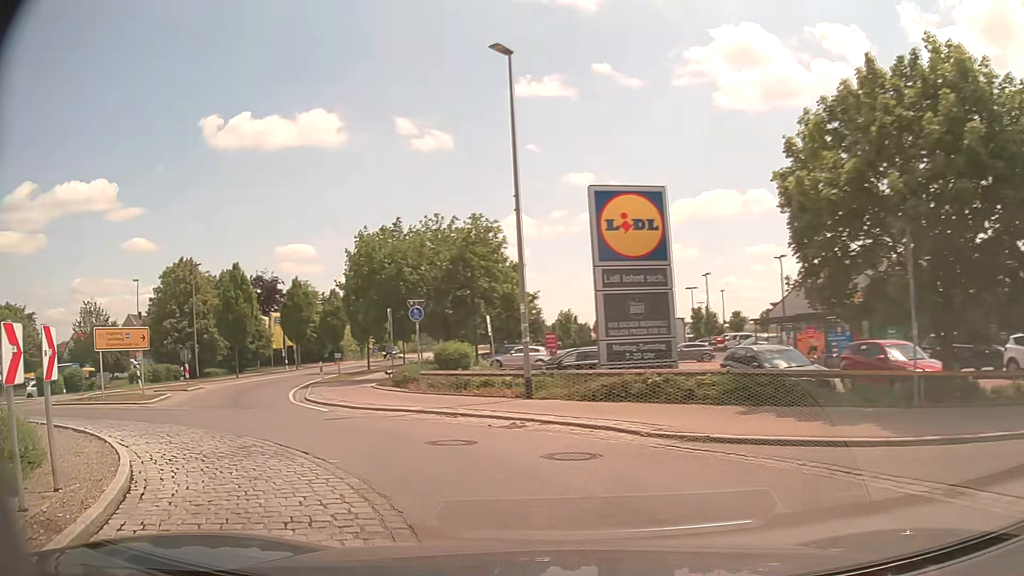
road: tertiary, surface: asphalt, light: Day
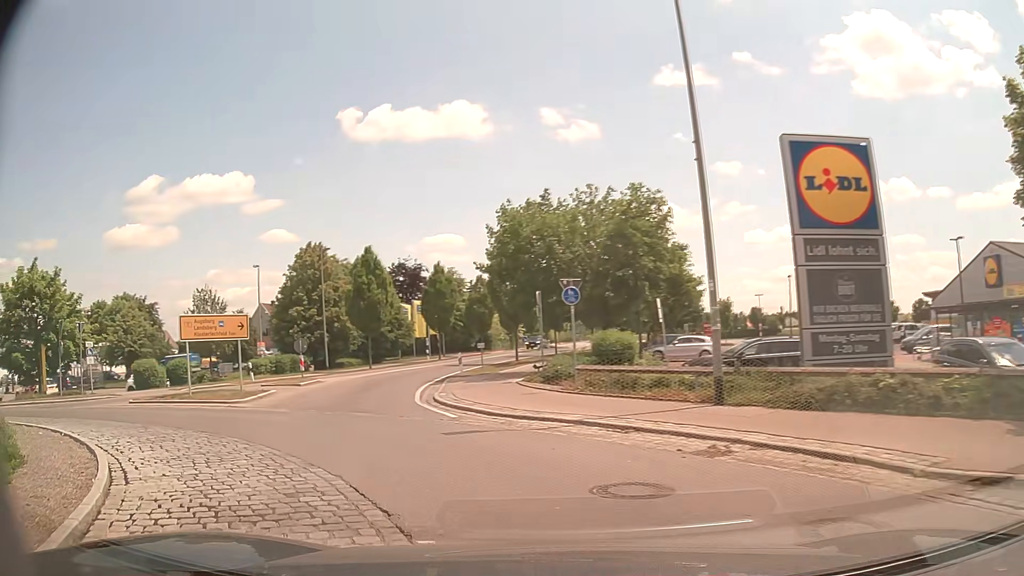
(-0.4, +3.8) m; -14°
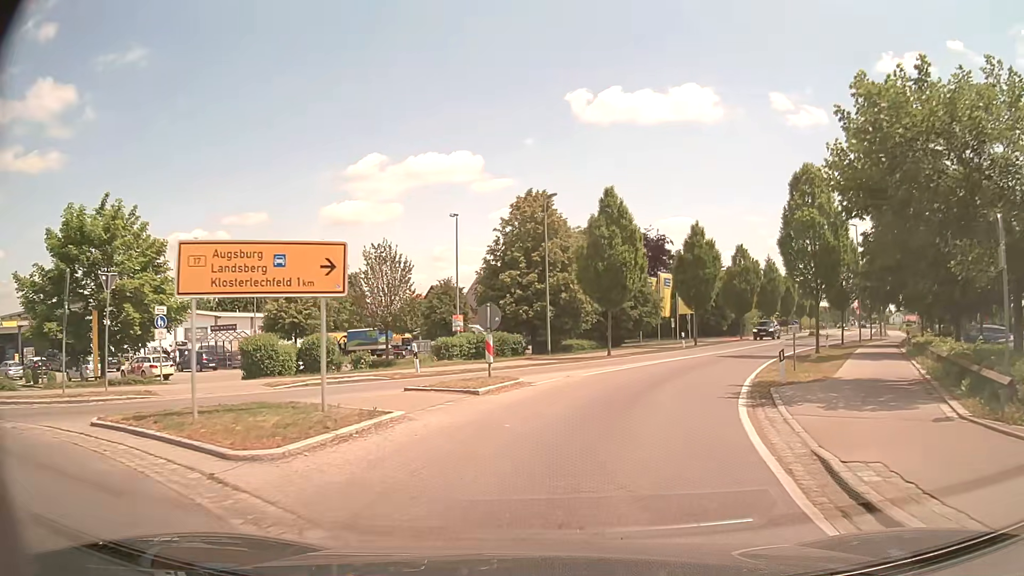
(-3.2, +12.4) m; -21°
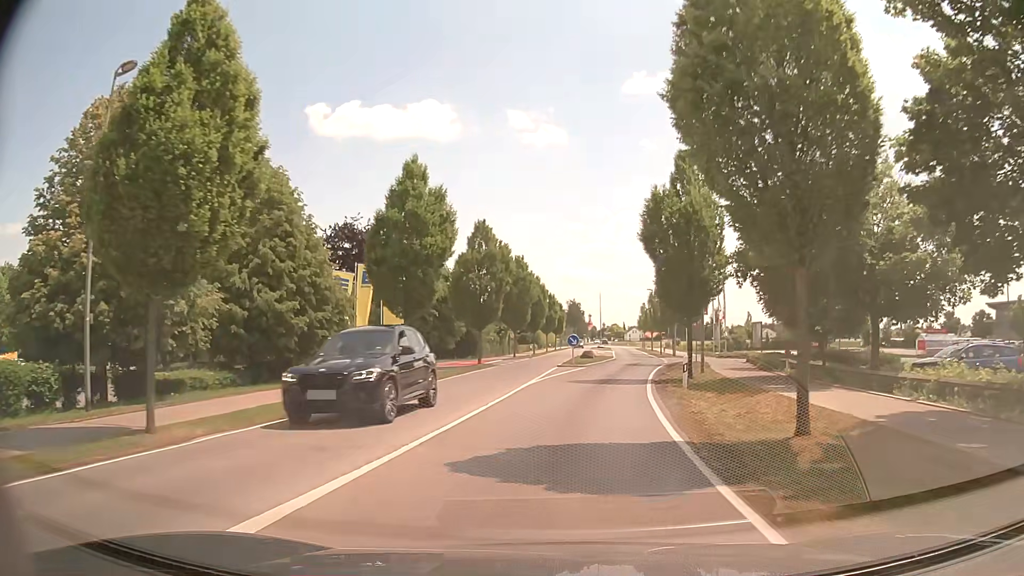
(+4.3, +21.1) m; +24°
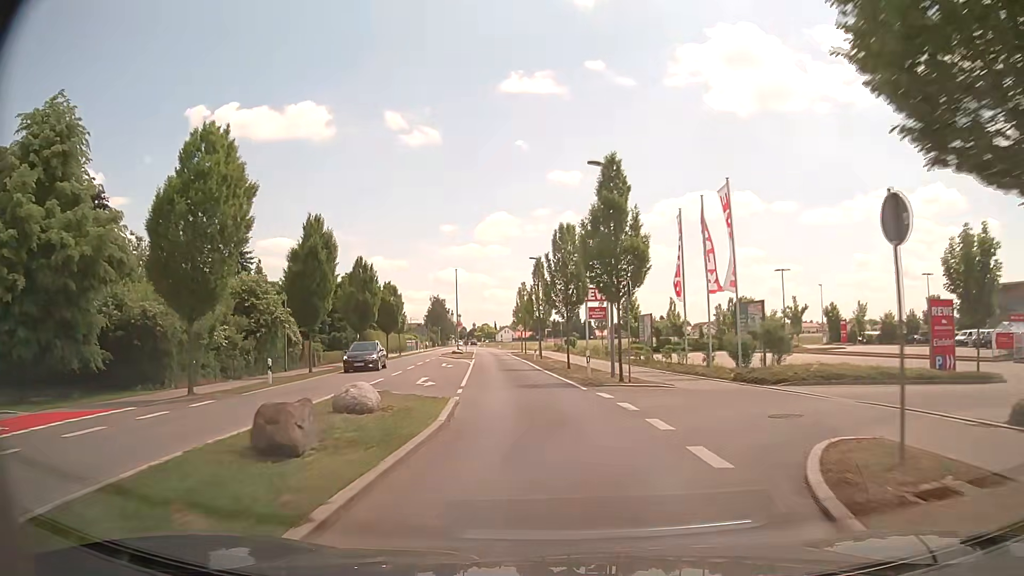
(+3.9, +35.8) m; +11°
